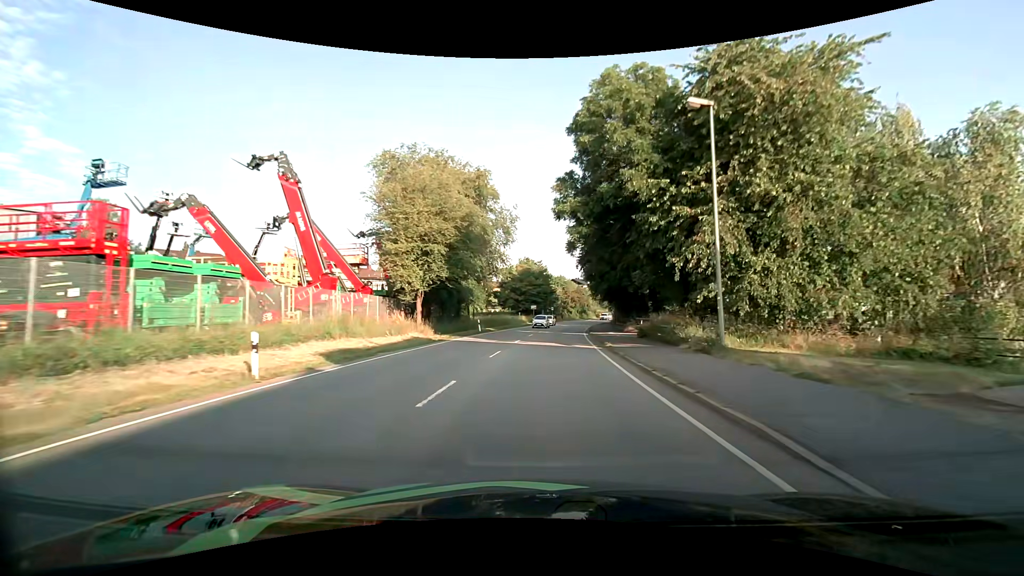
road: primary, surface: asphalt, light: Day
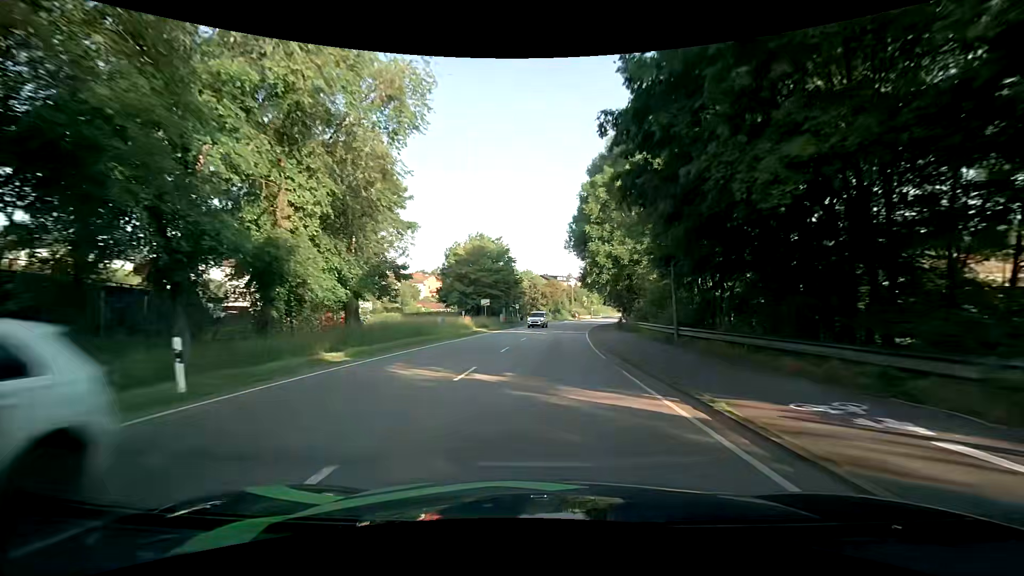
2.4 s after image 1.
(+1.2, +32.9) m; +4°
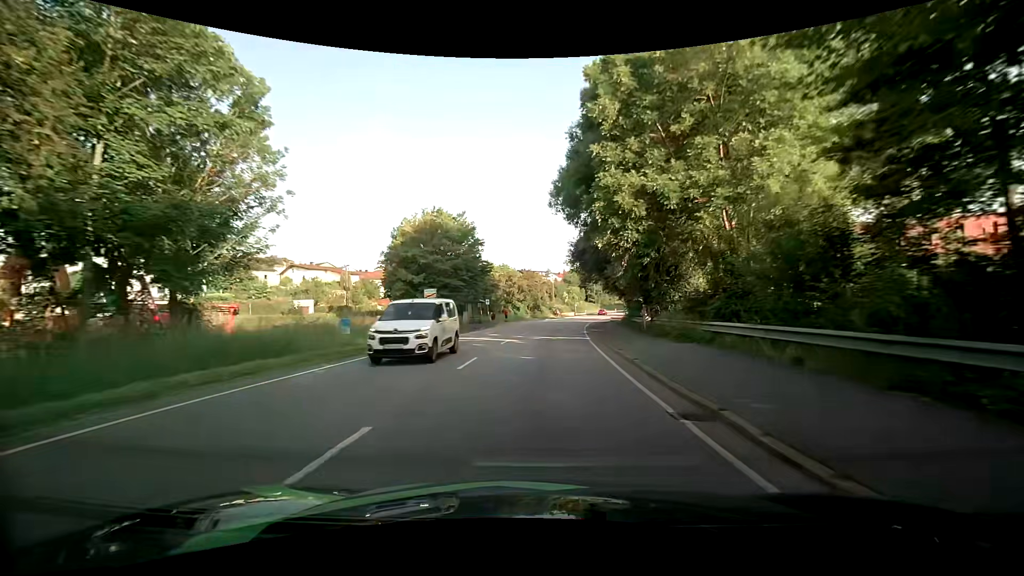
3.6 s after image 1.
(+0.4, +16.6) m; +3°
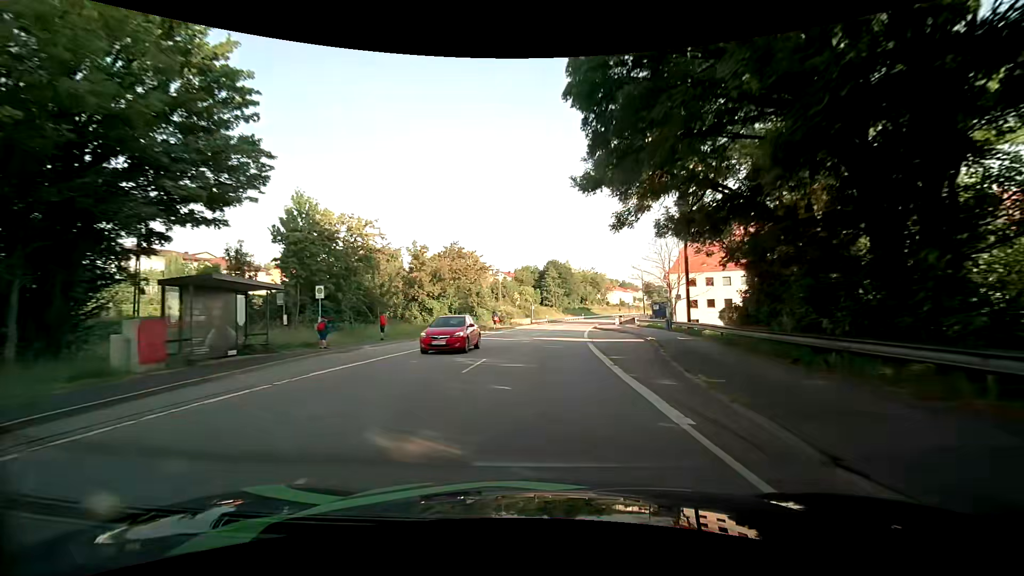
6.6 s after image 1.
(+1.6, +41.7) m; +6°
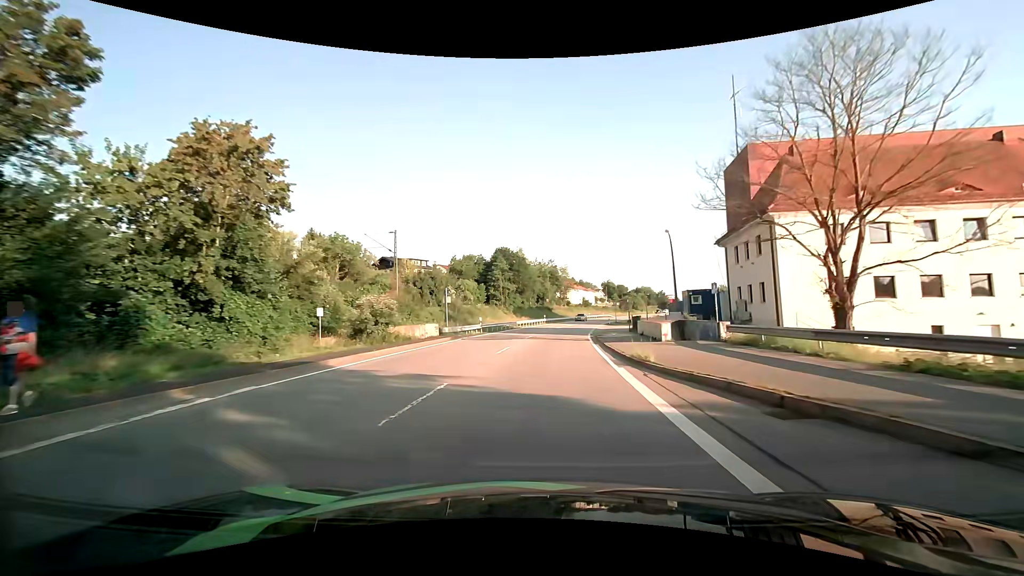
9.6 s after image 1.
(+1.9, +41.9) m; +5°
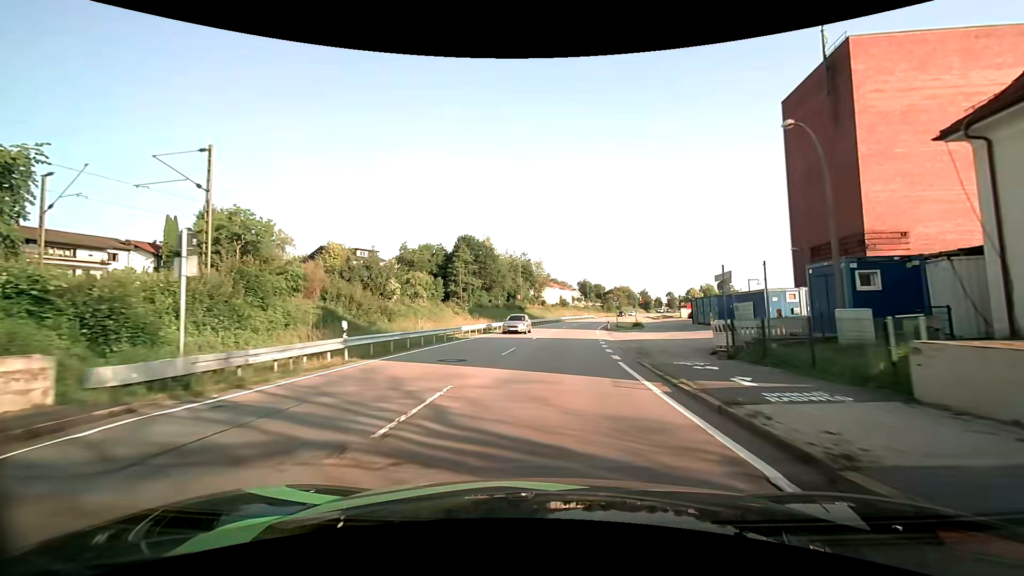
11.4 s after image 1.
(+0.7, +24.4) m; +3°
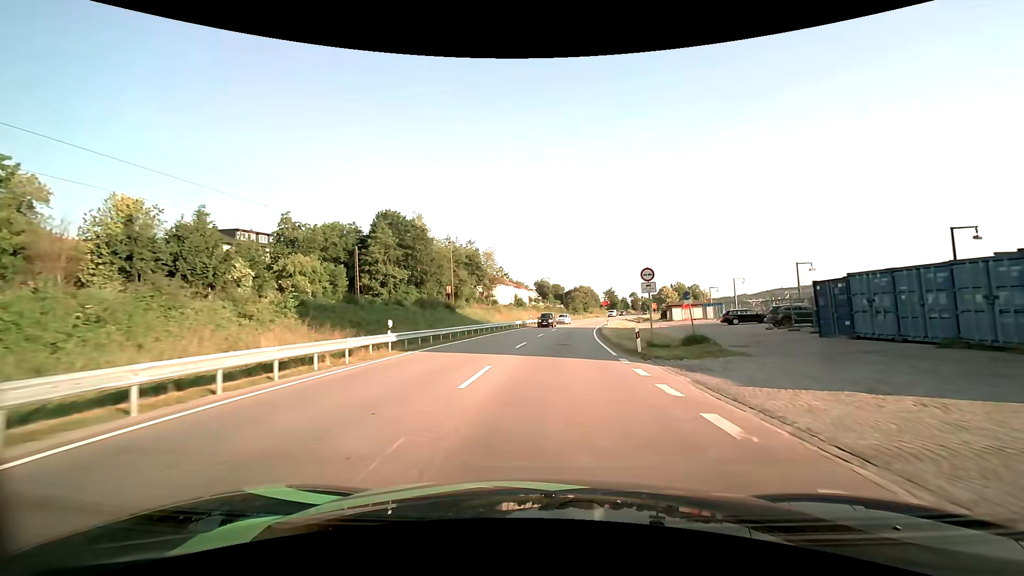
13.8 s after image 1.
(+1.4, +32.0) m; +5°
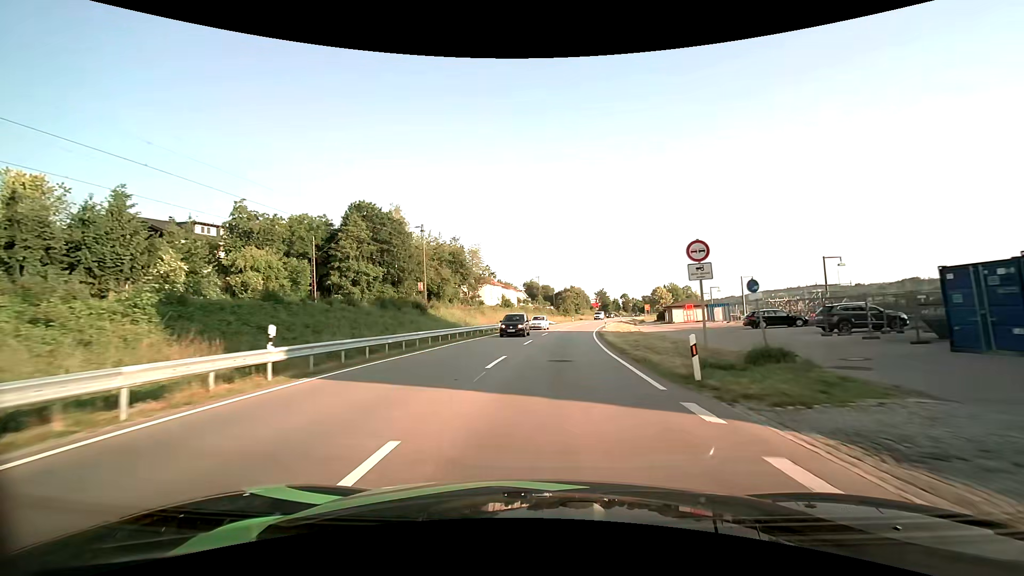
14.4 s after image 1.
(+0.1, +8.2) m; +1°
(0, +10) (+1, +20) (+1, +30) (+2, +40) (+3, +50) (+5, +60) (+7, +70) (+9, +79) (+11, +89) (+13, +99) m
